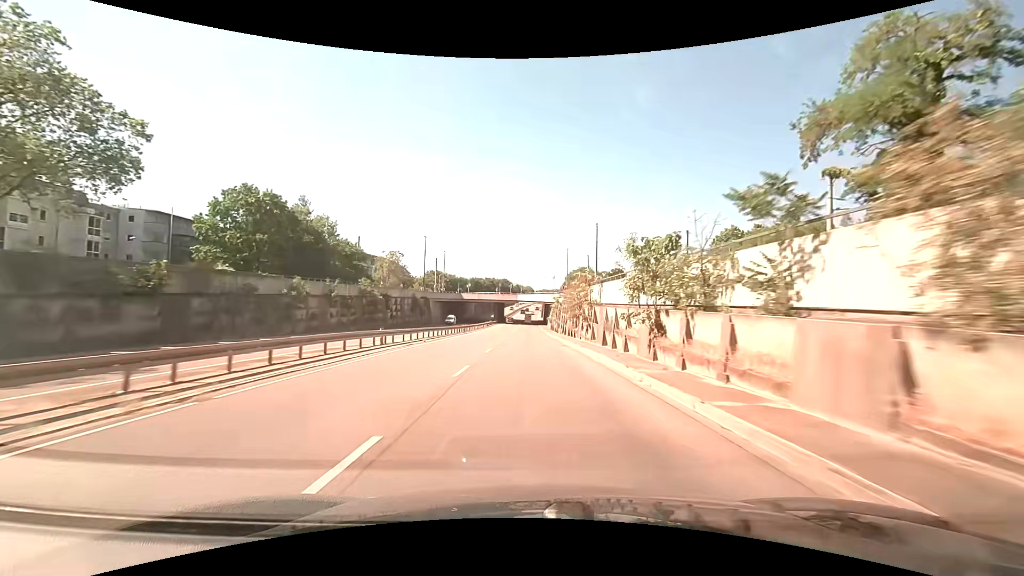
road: trunk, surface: asphalt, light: Day
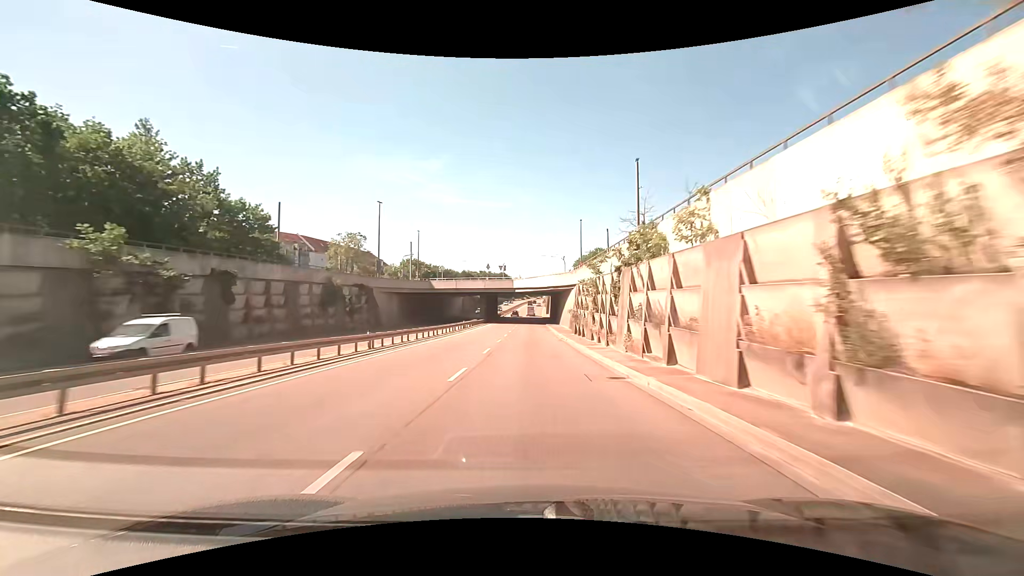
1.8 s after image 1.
(-0.1, +36.6) m; 0°
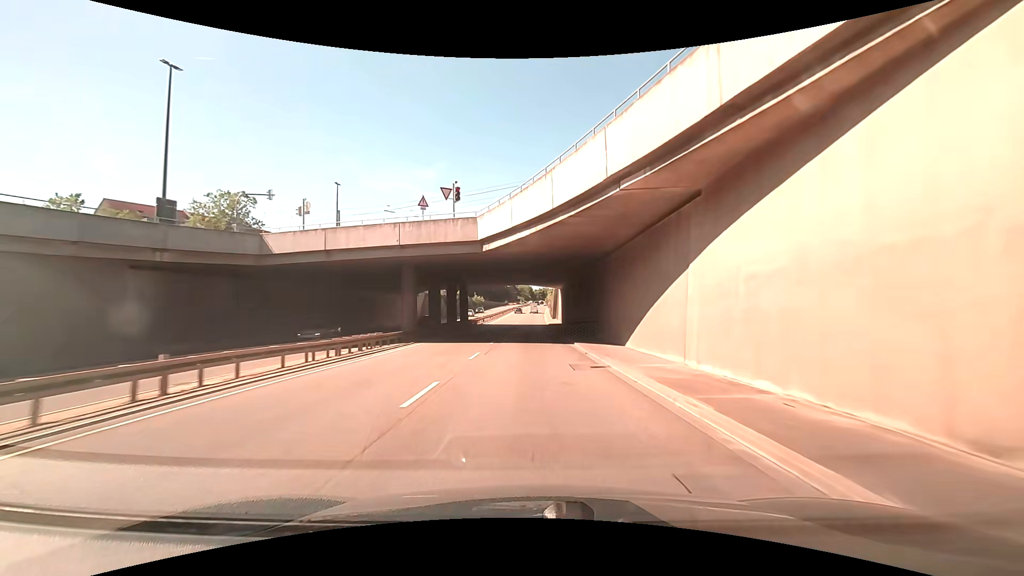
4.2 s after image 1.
(0.0, +48.4) m; 0°
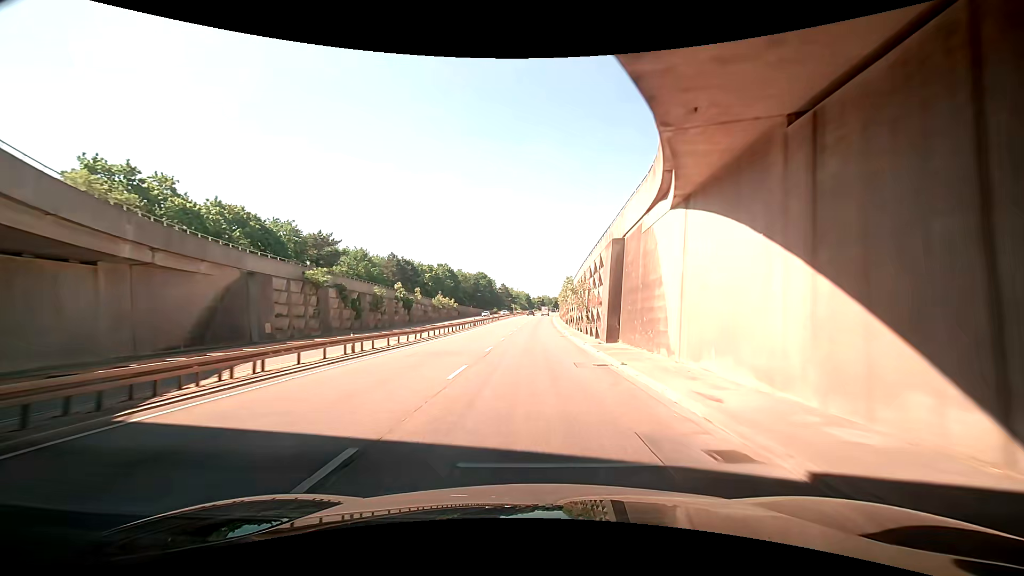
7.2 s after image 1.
(-0.5, +59.3) m; 0°
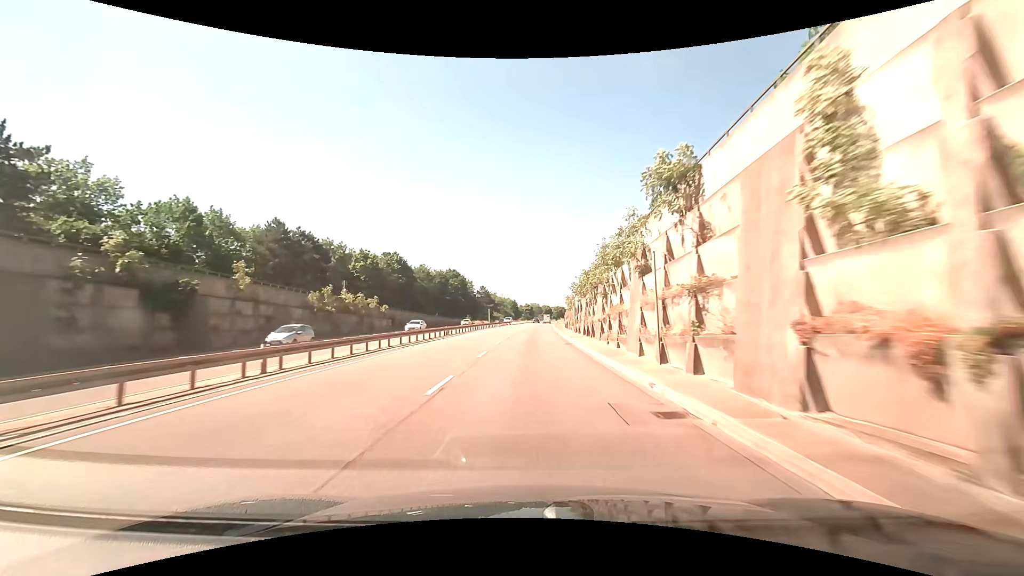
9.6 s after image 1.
(+1.2, +47.3) m; +2°
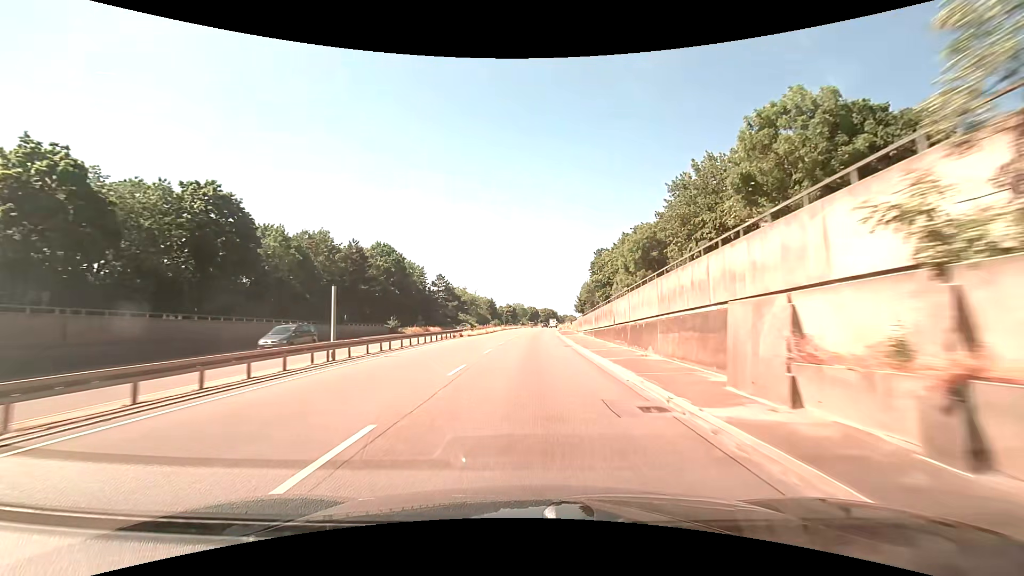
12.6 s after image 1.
(+0.9, +59.6) m; +2°
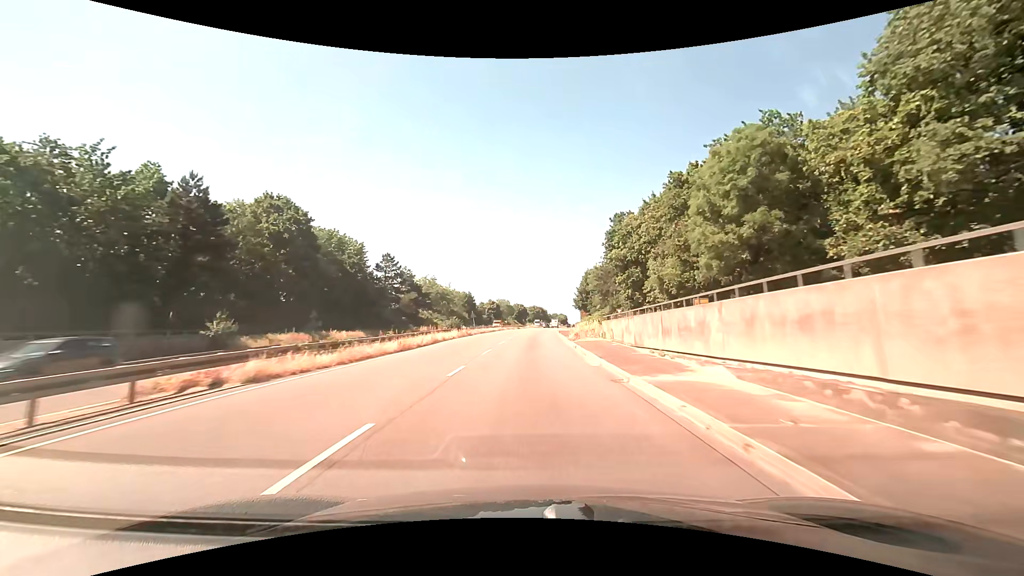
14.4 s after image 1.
(+0.6, +35.9) m; +2°
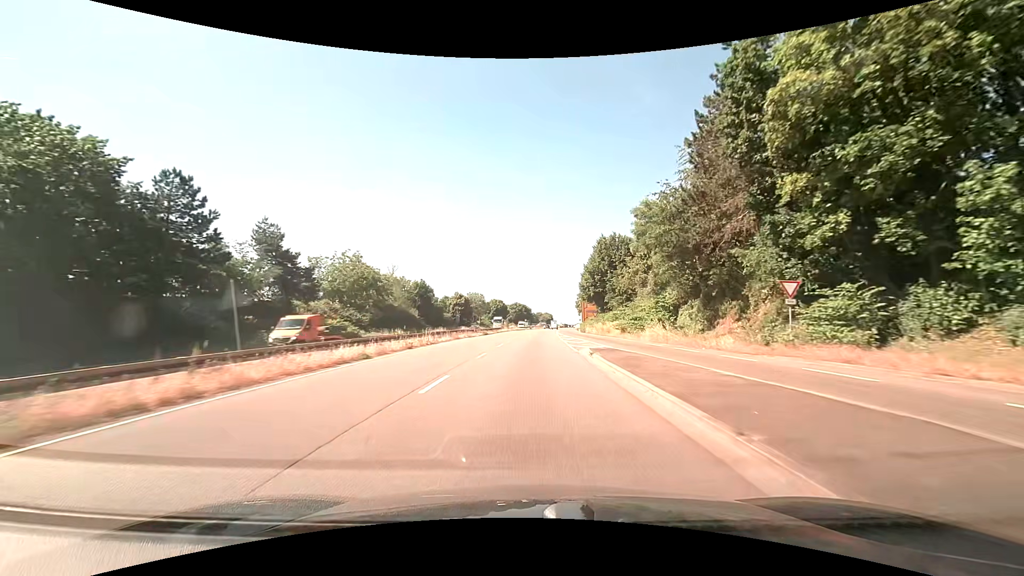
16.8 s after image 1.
(+0.9, +48.2) m; +2°
(0, +10) (0, +20) (0, +30) (+1, +40) (+1, +50) (+1, +60) (+2, +70) (+2, +80) (+3, +90) (+4, +100) m
